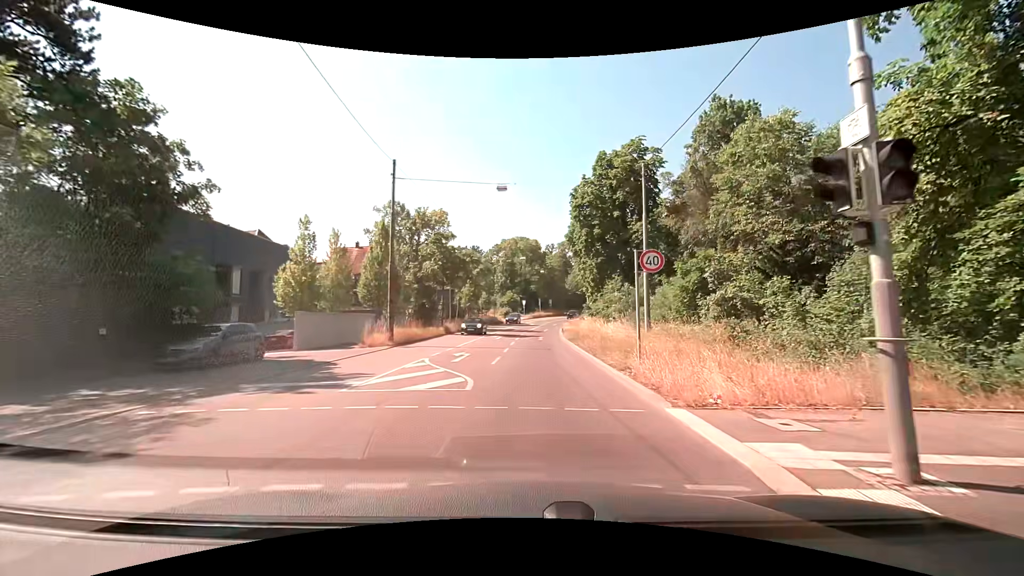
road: secondary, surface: asphalt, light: Day
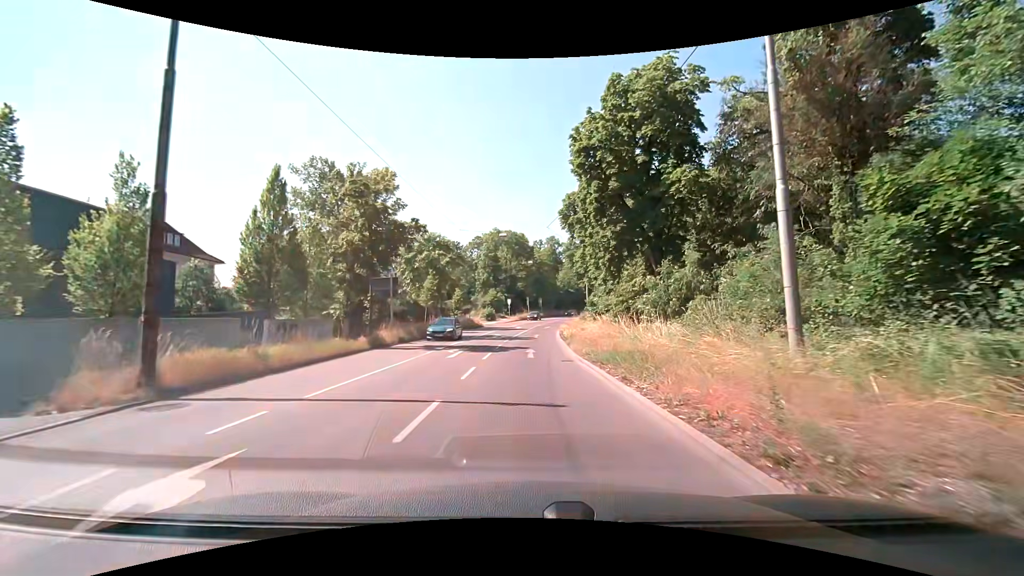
(+0.2, +16.3) m; +1°
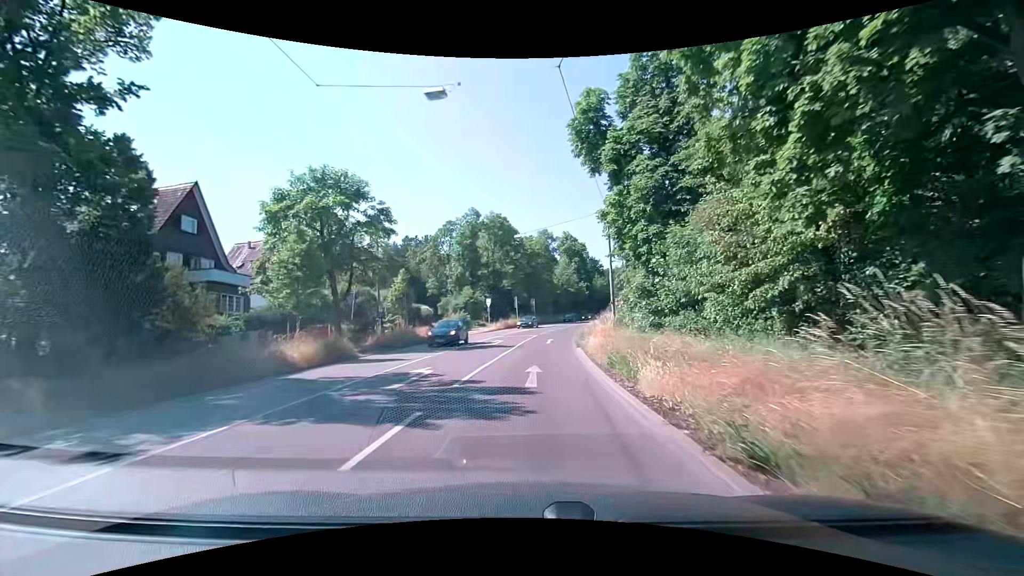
(0.0, +25.3) m; +1°
(0, +10) (0, +20) (+1, +30) (+2, +40) (+4, +50) (+6, +60) (+8, +69) (+11, +79) (+14, +88) (+17, +98) m
